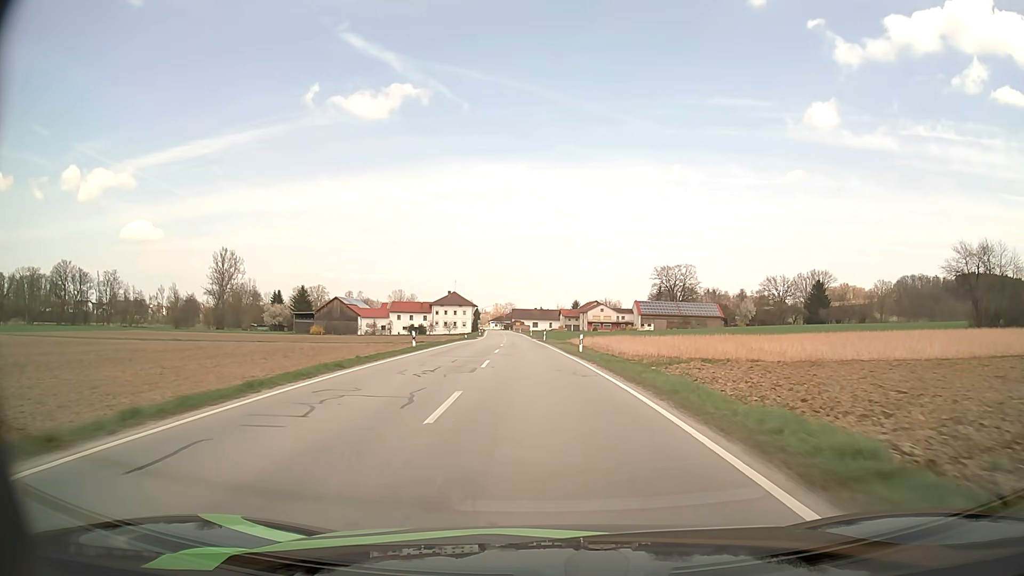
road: secondary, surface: asphalt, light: Day
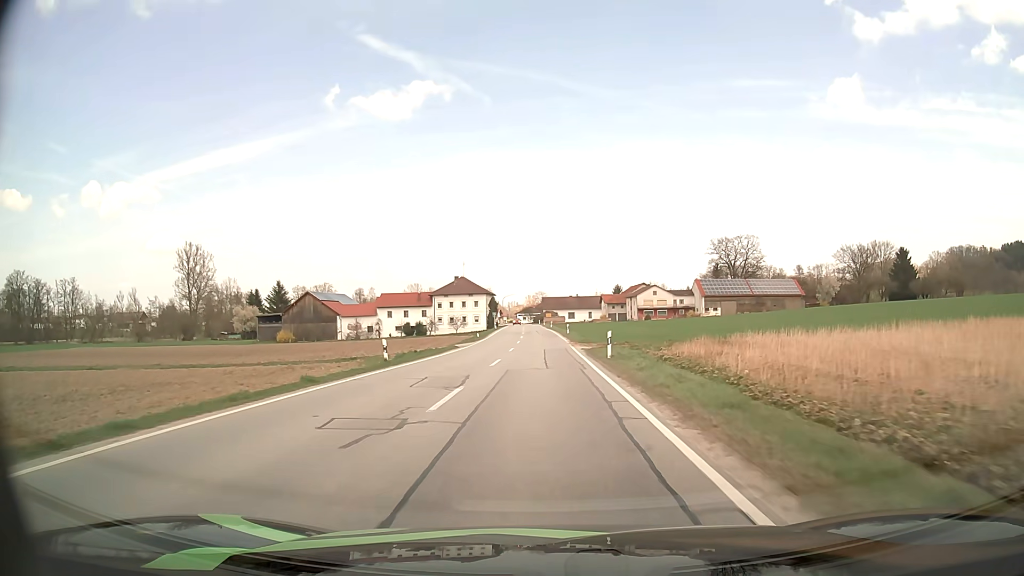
(-1.1, +43.9) m; -3°
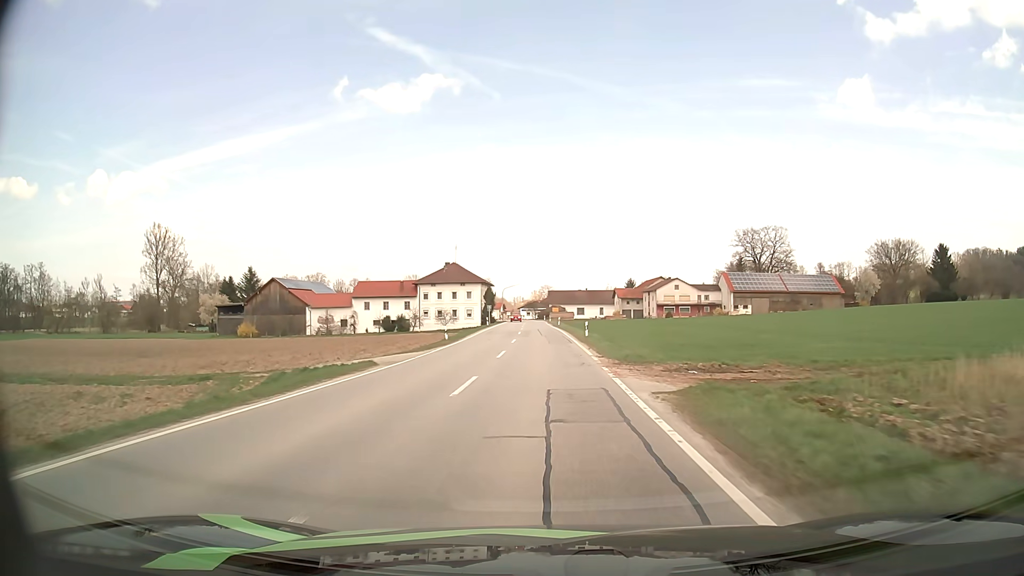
(-0.1, +20.9) m; 0°
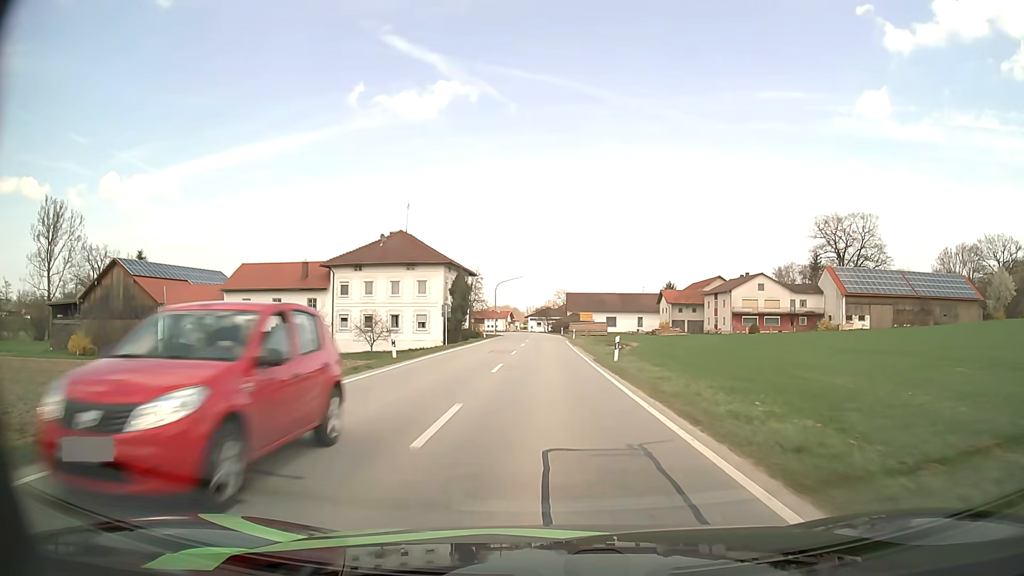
(-0.7, +50.6) m; -1°
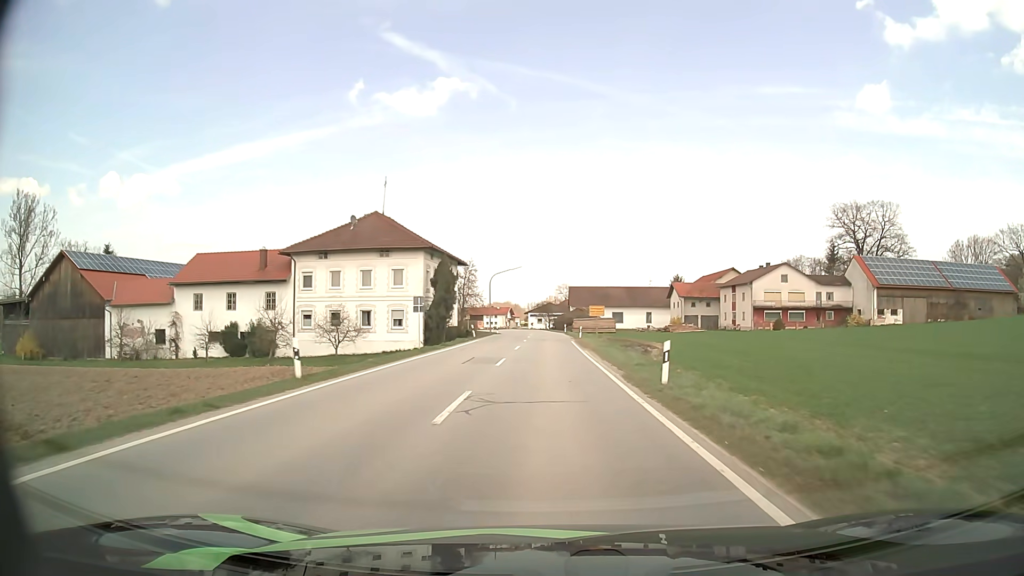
(0.0, +9.7) m; 0°
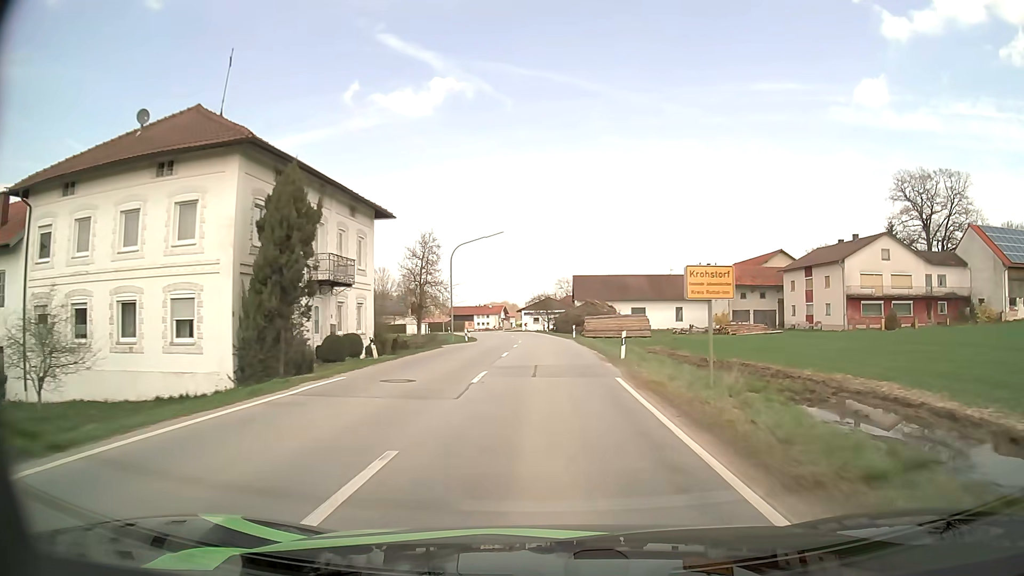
(0.0, +29.2) m; 0°
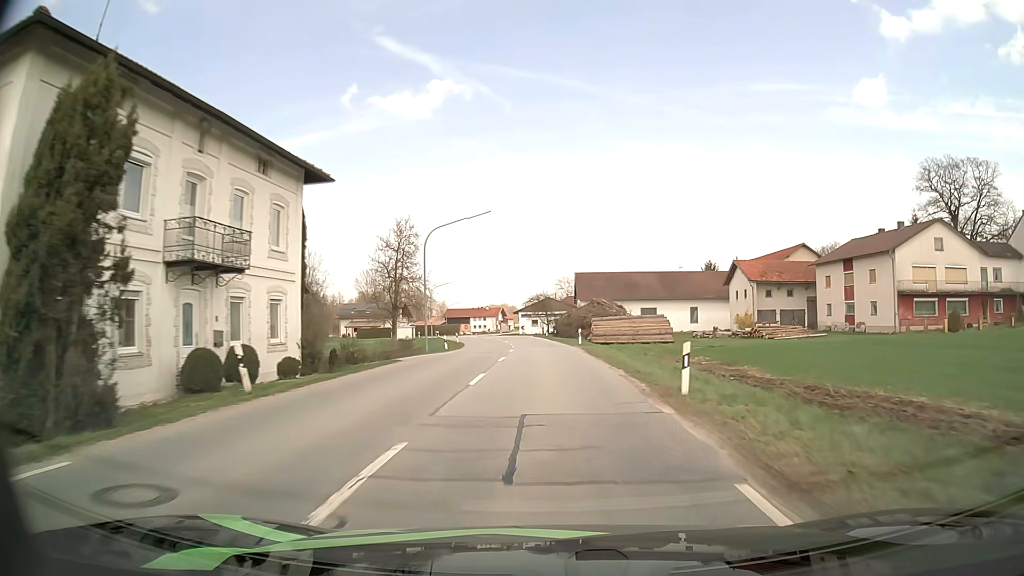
(0.0, +9.8) m; 0°
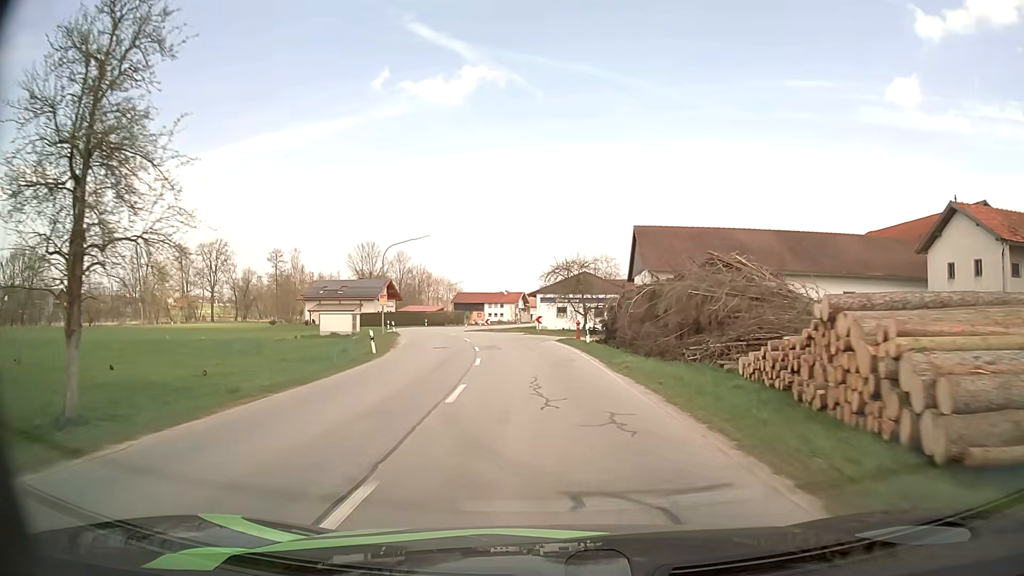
(-0.6, +38.2) m; -2°
(0, +10) (-1, +20) (-2, +30) (-4, +40) (-6, +50) (-8, +59) (-10, +69) (-12, +79) (-12, +89) (-12, +99) m
